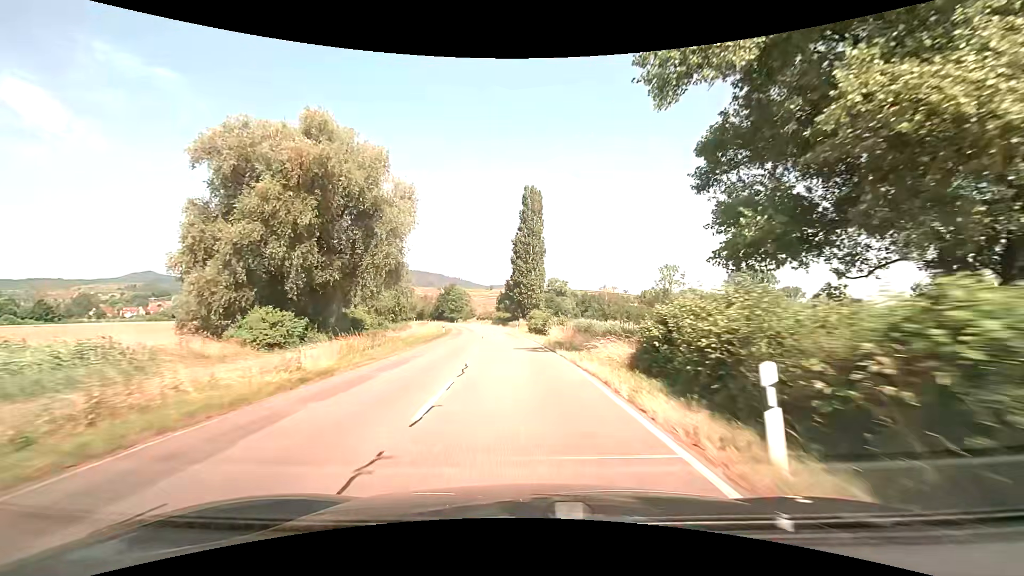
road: tertiary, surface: asphalt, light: Day
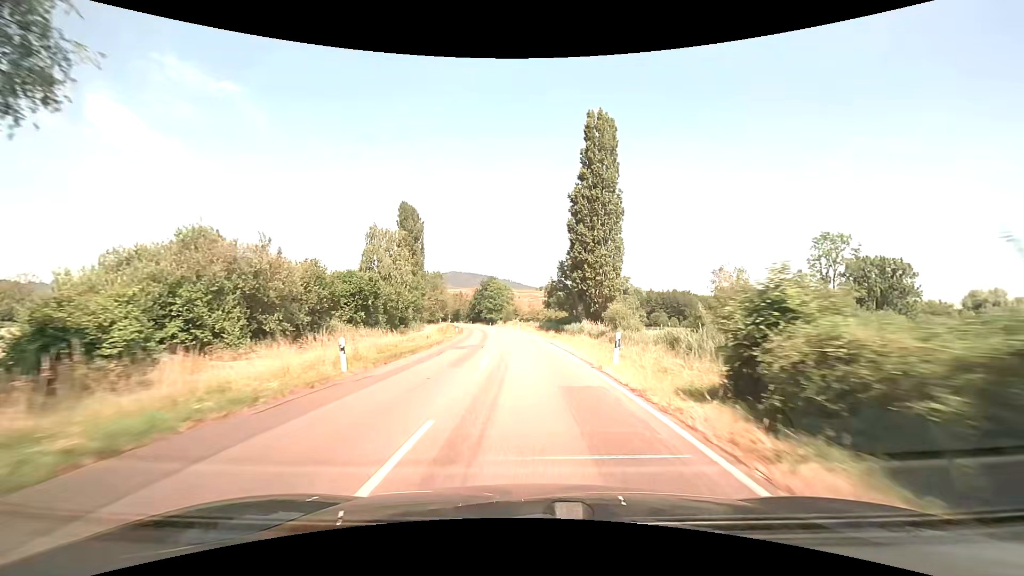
(-2.2, +40.4) m; -6°
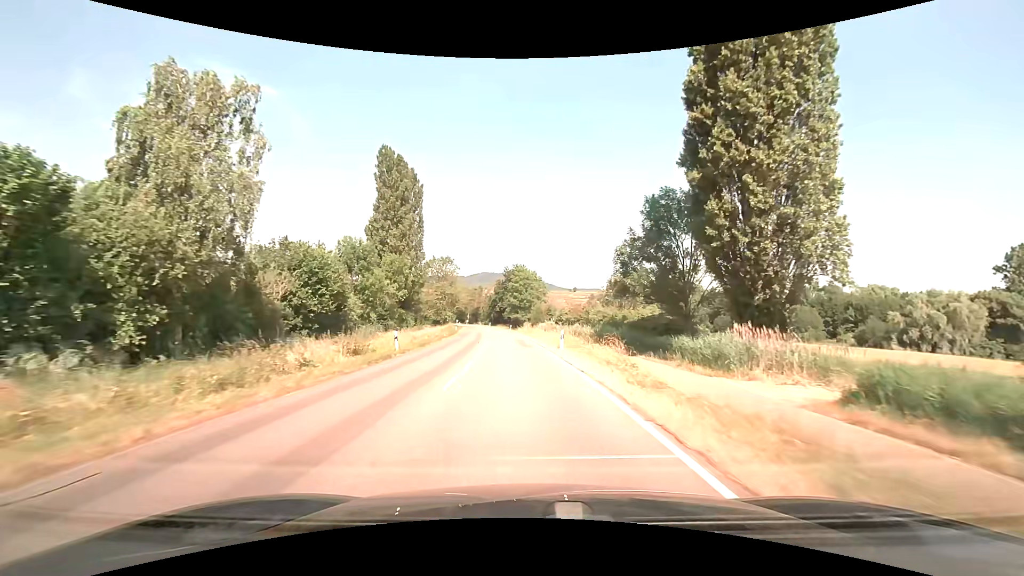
(-1.2, +41.0) m; -4°
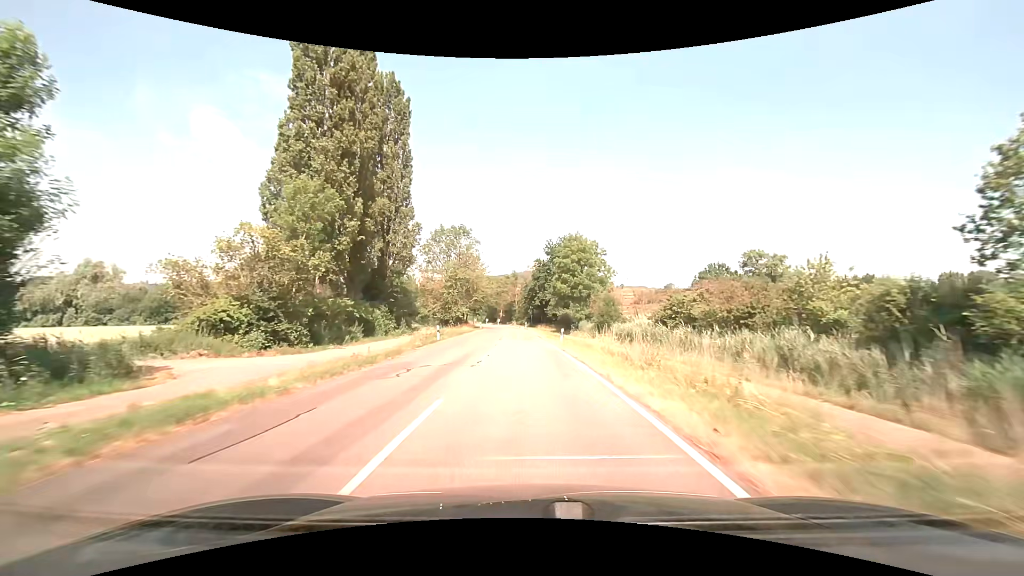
(-1.8, +41.8) m; -5°
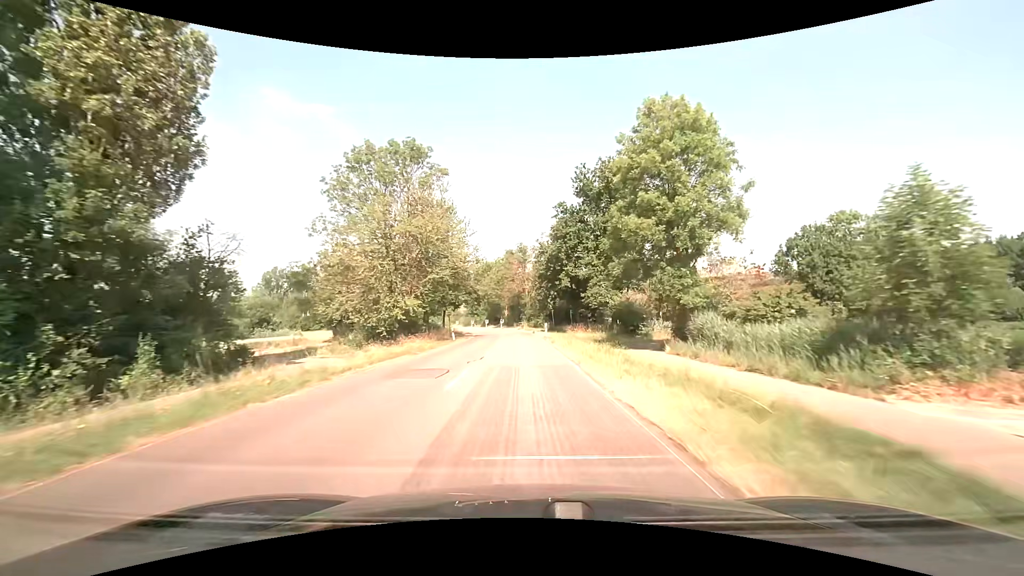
(-0.7, +42.7) m; -2°
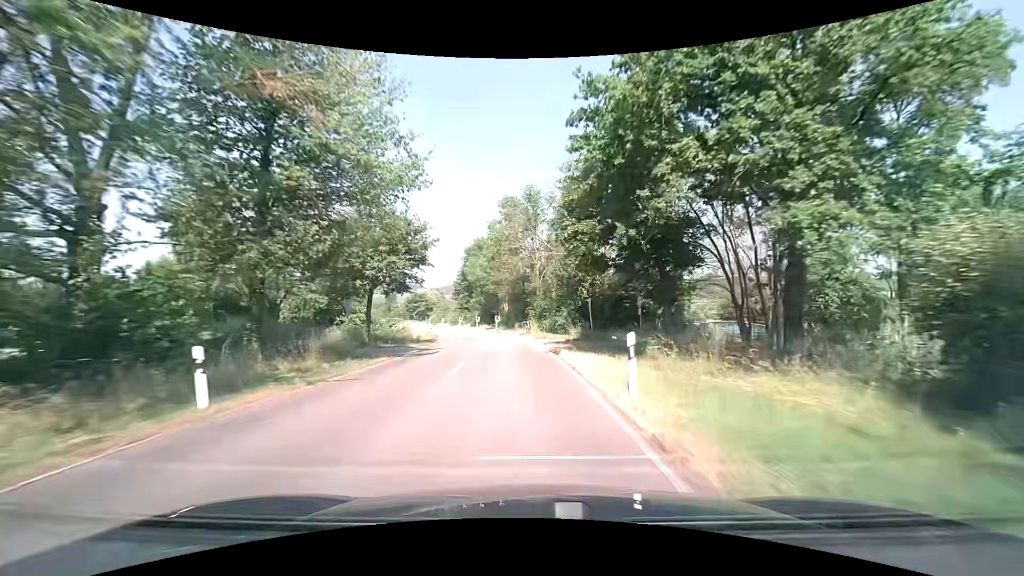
(-0.2, +31.7) m; -1°
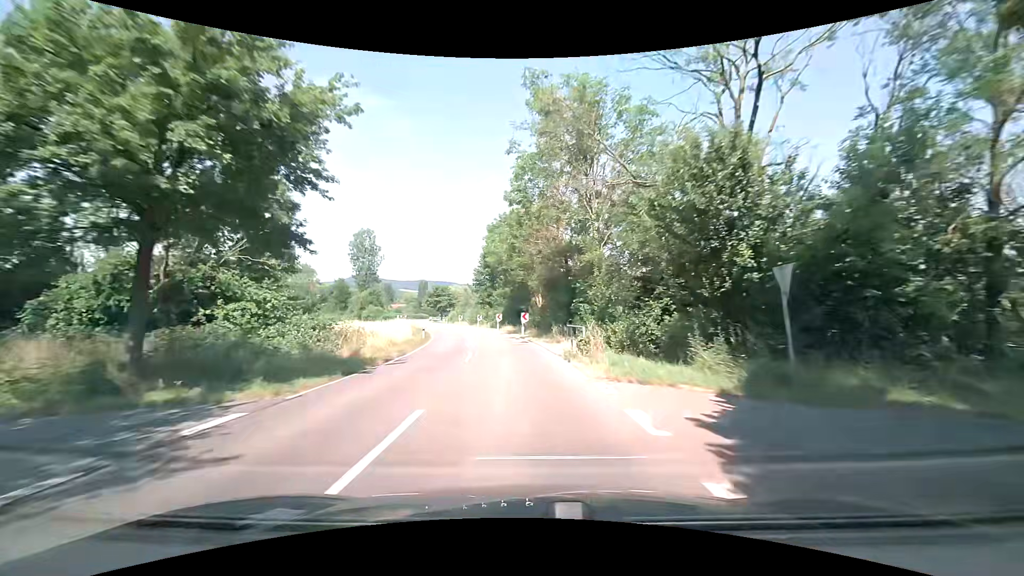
(-0.4, +20.3) m; -3°
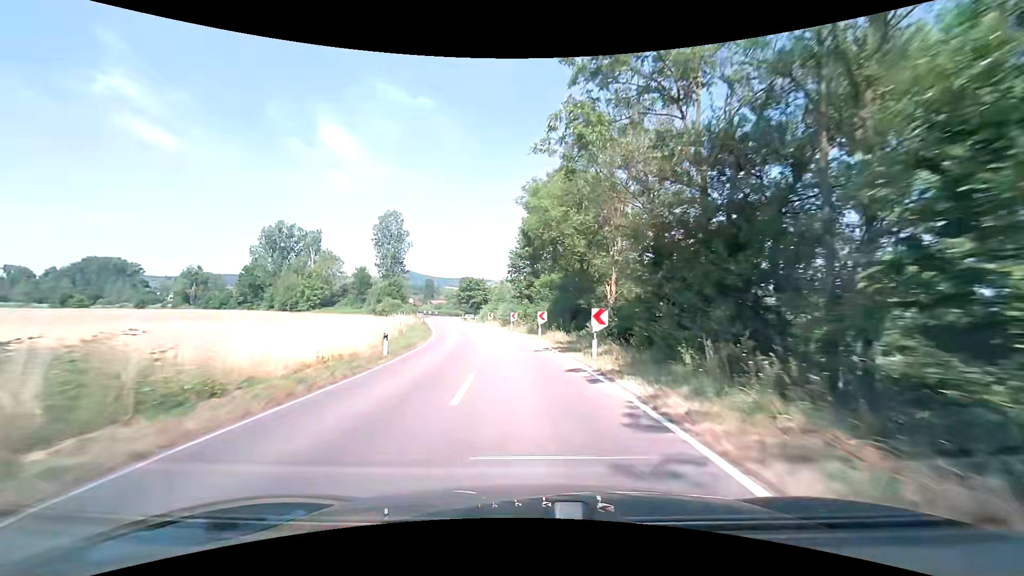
(-1.1, +19.6) m; -6°
(0, +10) (-1, +20) (-1, +30) (-3, +40) (-5, +50) (-7, +59) (-9, +69) (-11, +79) (-13, +89) (-15, +99) m
